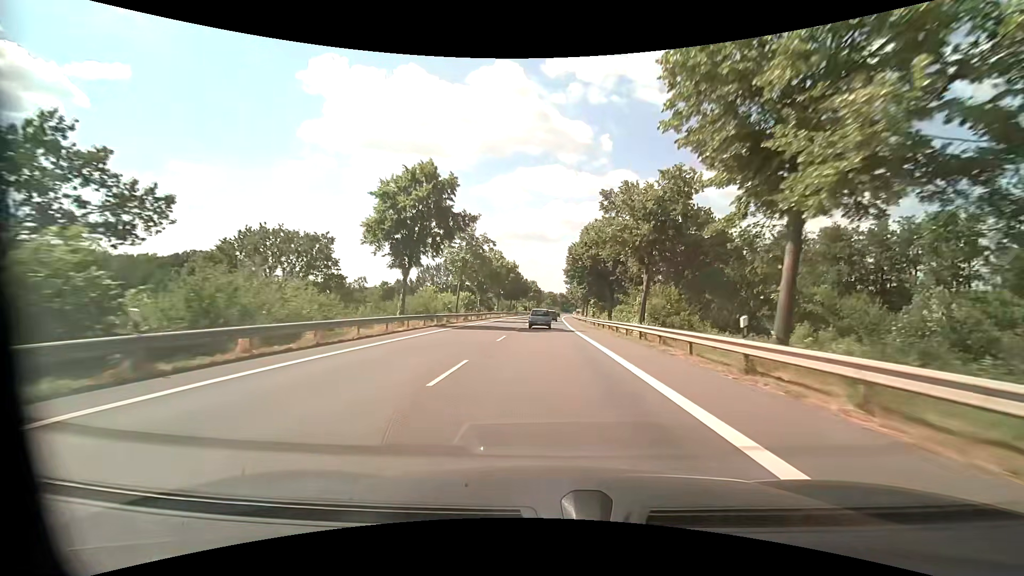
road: primary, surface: asphalt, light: Day
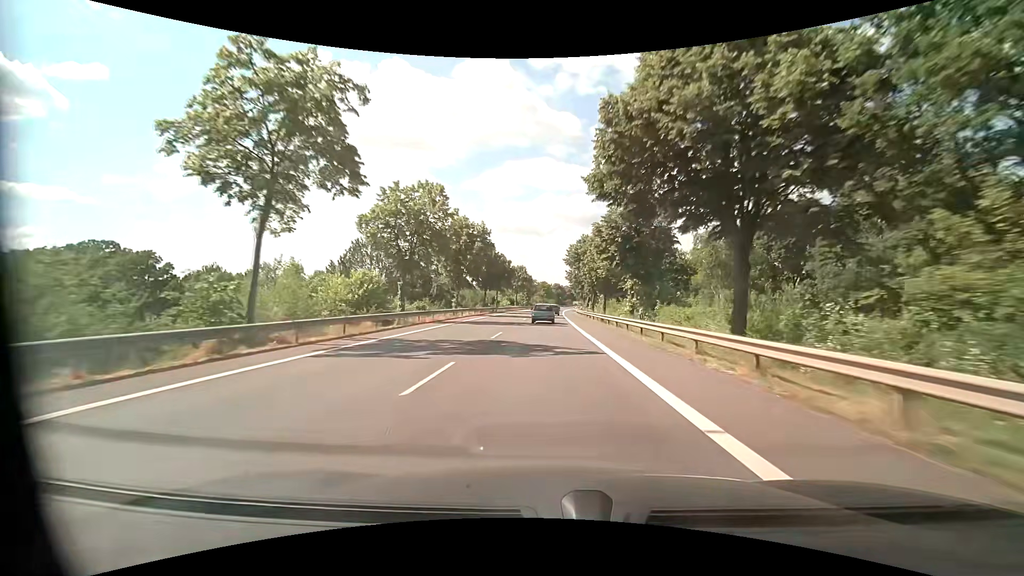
(+0.4, +37.1) m; +1°
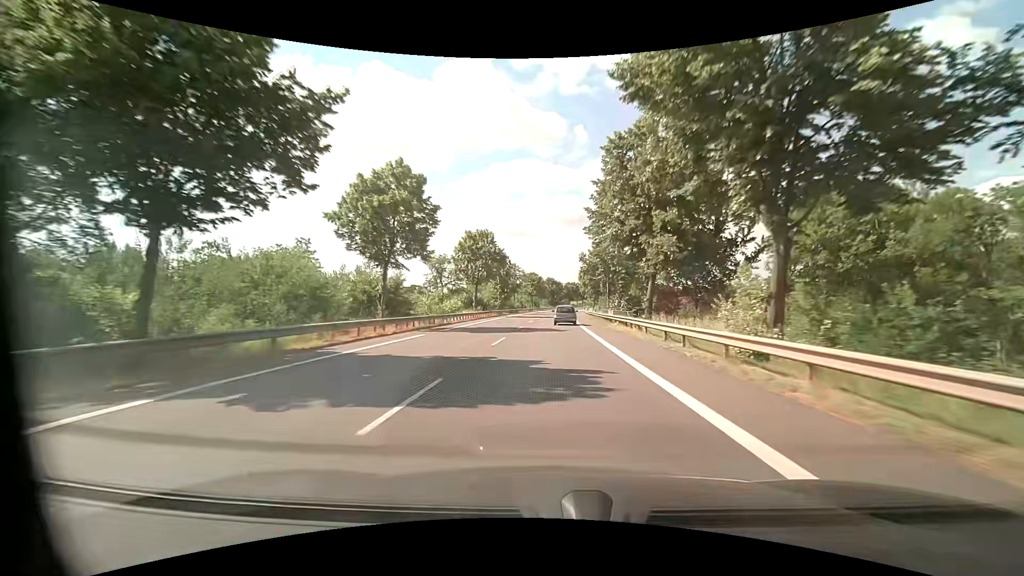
(+0.5, +62.1) m; +2°
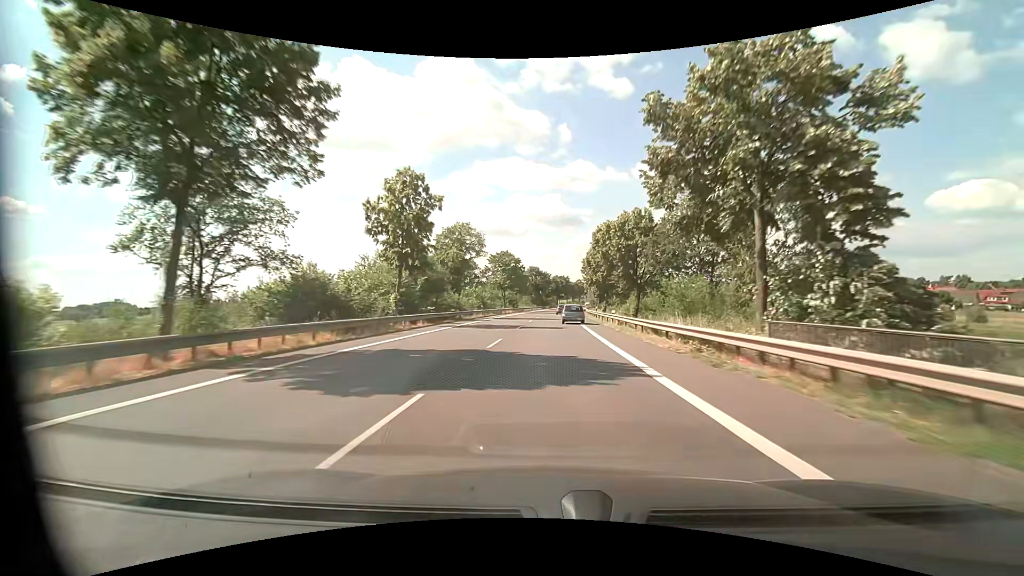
(0.0, +49.8) m; +1°
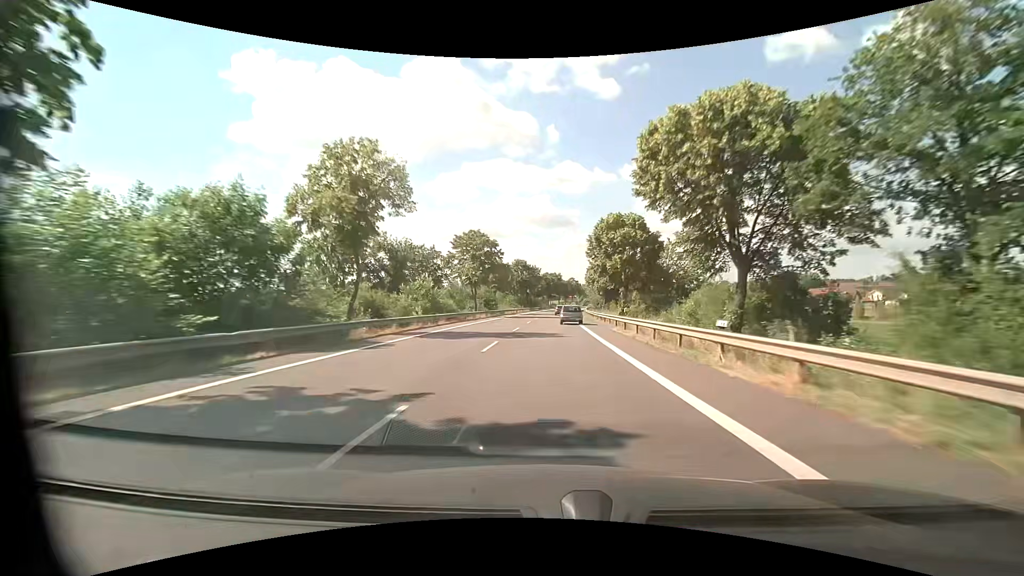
(+0.2, +24.9) m; +1°
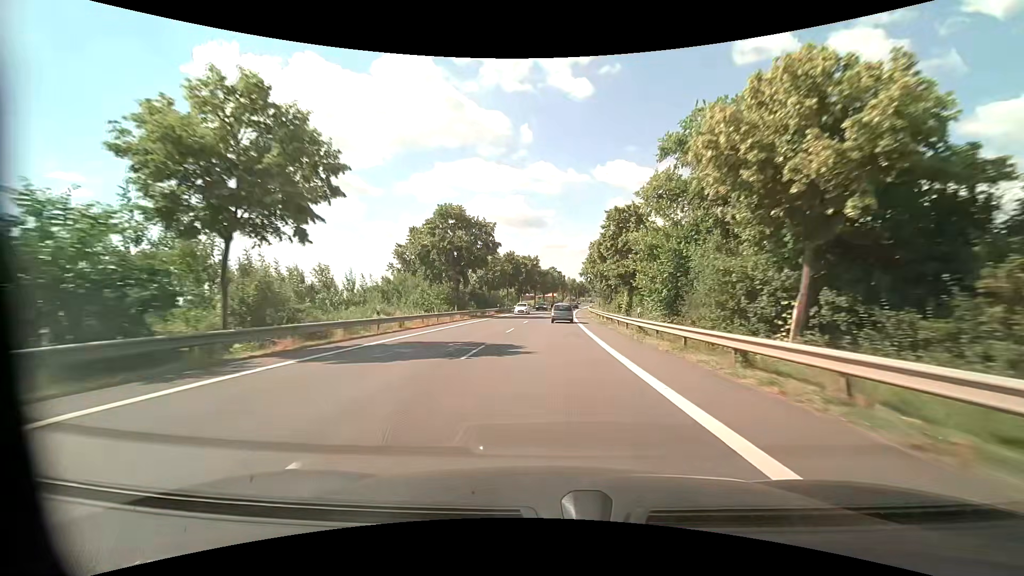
(+1.3, +62.4) m; +3°
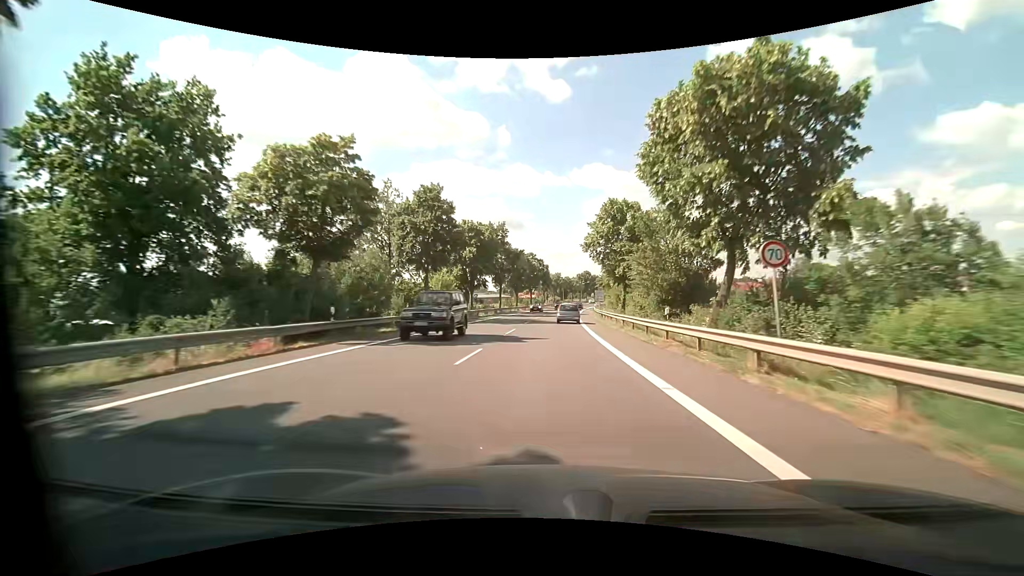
(+0.8, +49.1) m; +2°
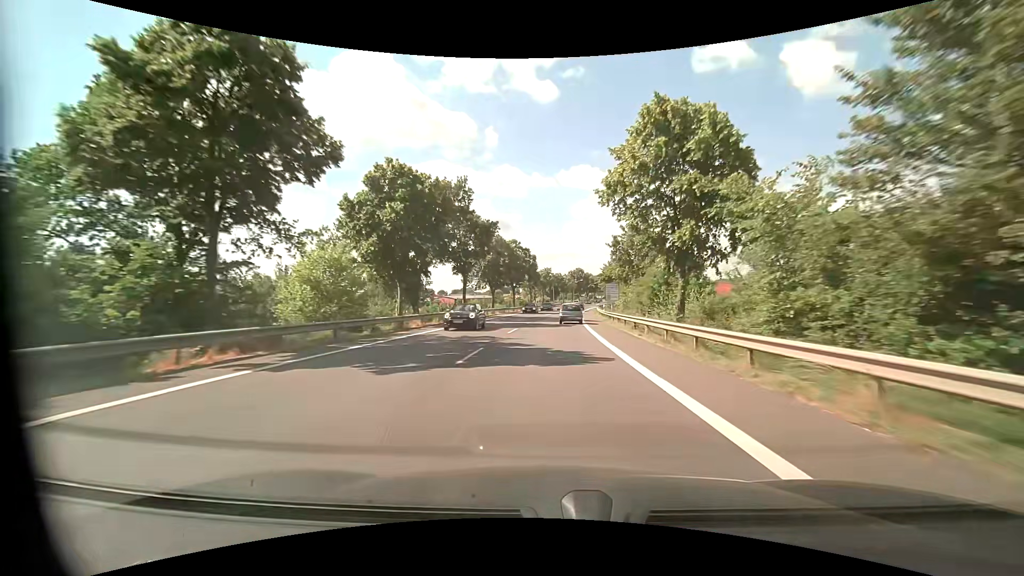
(+0.3, +23.9) m; +2°
(0, +10) (0, +20) (0, +30) (+1, +40) (+1, +50) (+2, +60) (+3, +70) (+4, +80) (+5, +90) (+6, +100) m
